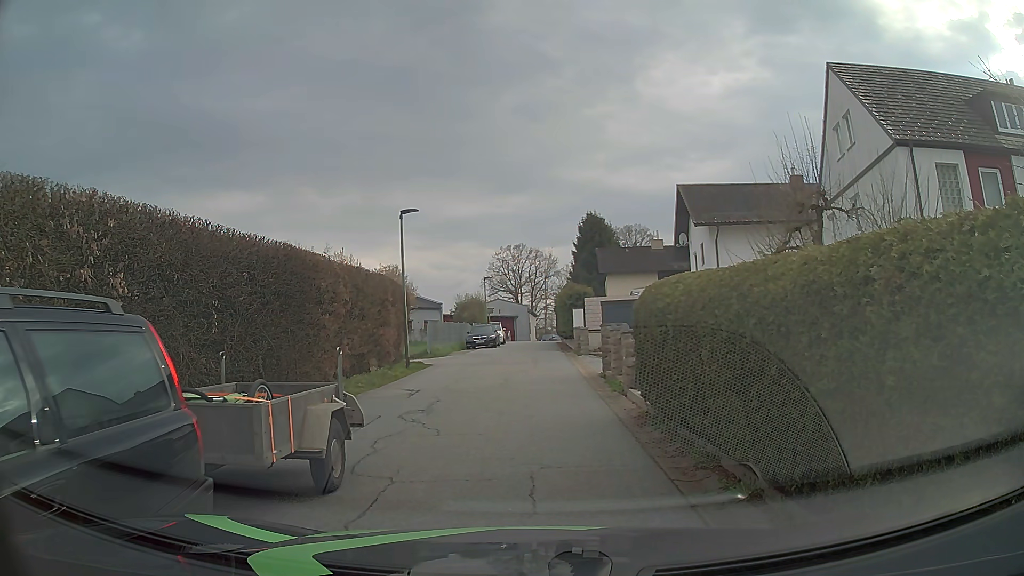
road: residential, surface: asphalt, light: Day
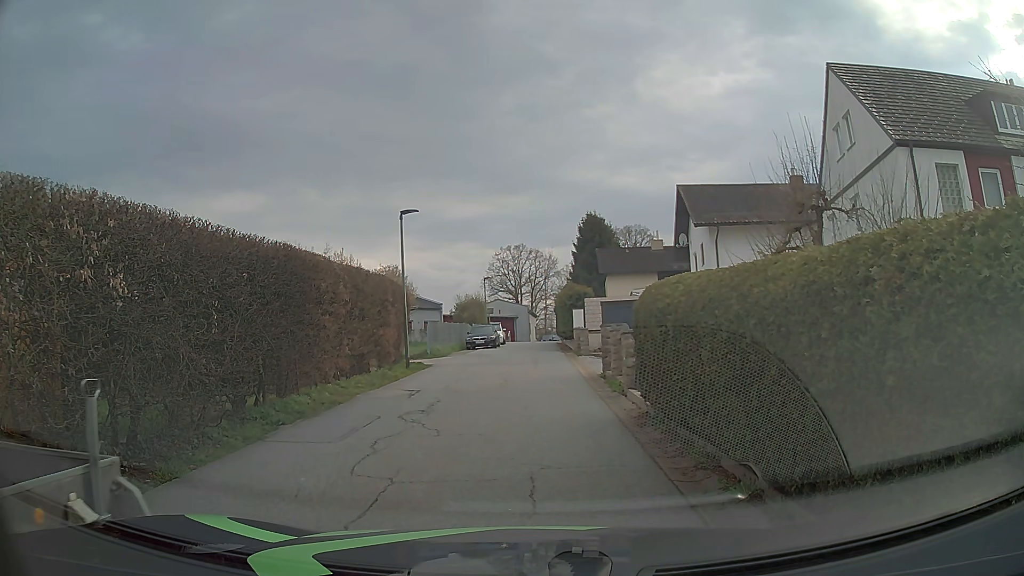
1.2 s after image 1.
(0.0, 0.0) m; 0°
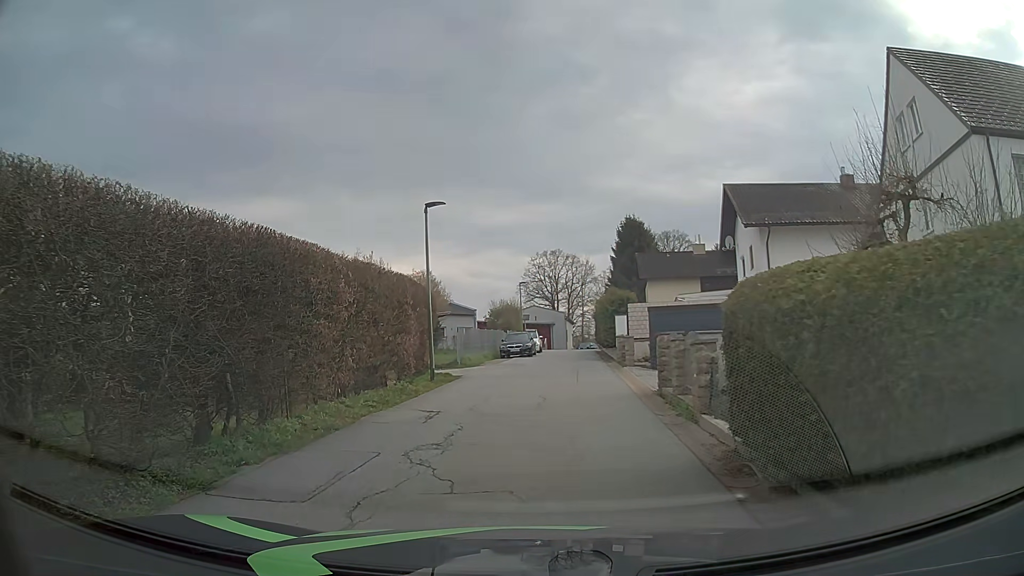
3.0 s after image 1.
(-0.2, +2.8) m; -6°
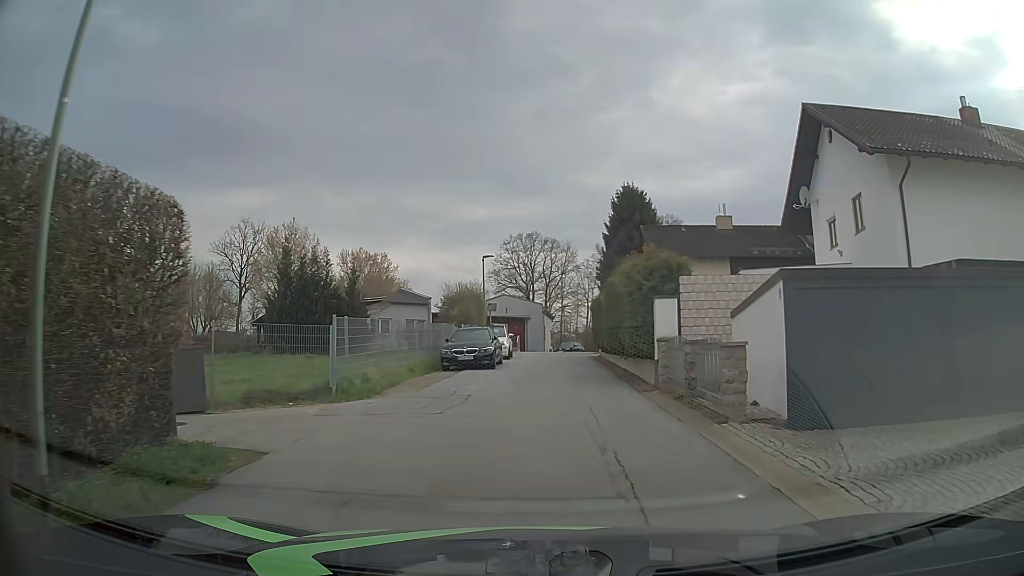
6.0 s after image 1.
(+0.4, +15.9) m; +3°
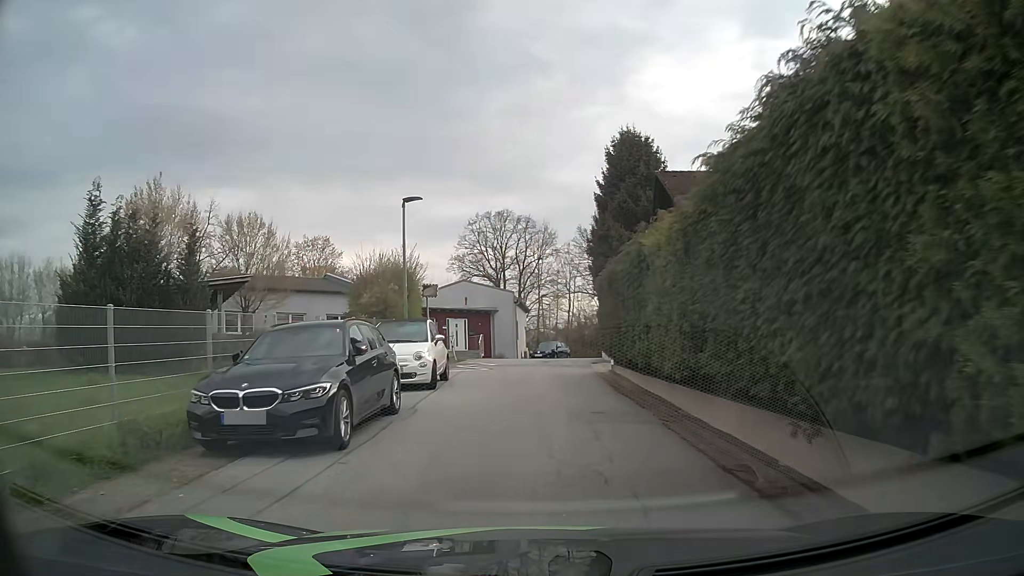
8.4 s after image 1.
(+0.4, +15.5) m; +2°
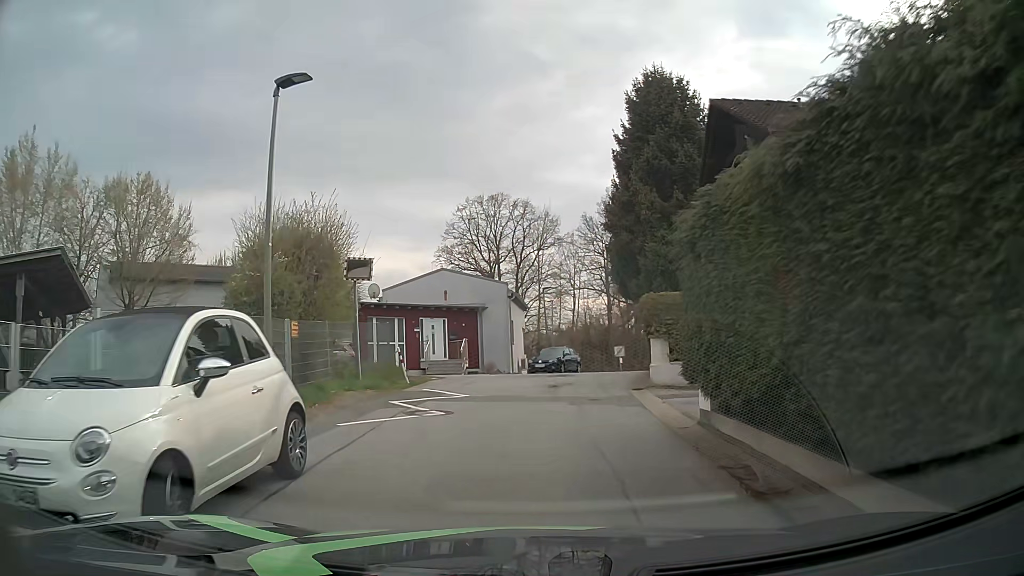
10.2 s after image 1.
(0.0, +10.6) m; +1°
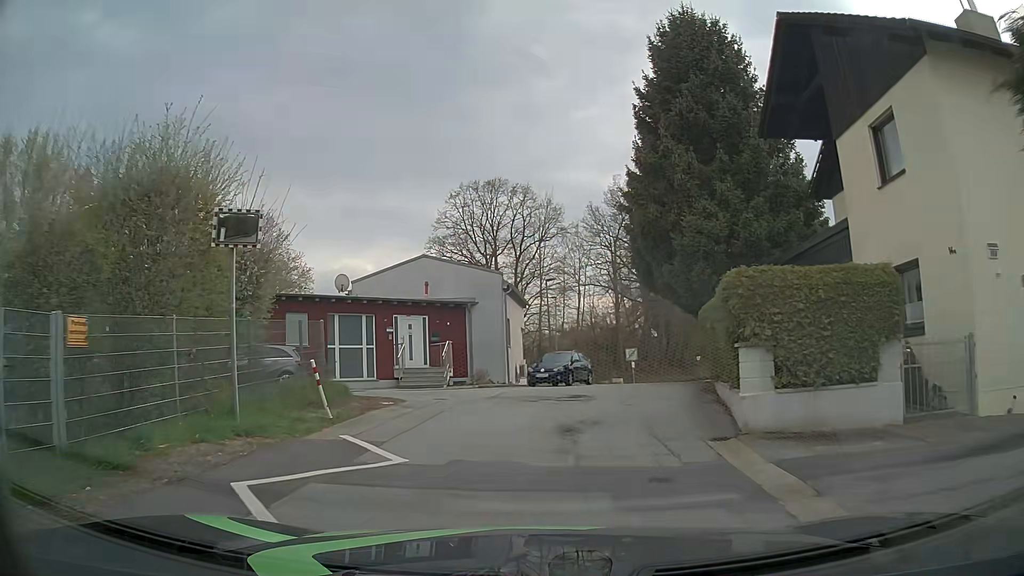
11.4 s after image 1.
(-0.1, +6.8) m; -1°
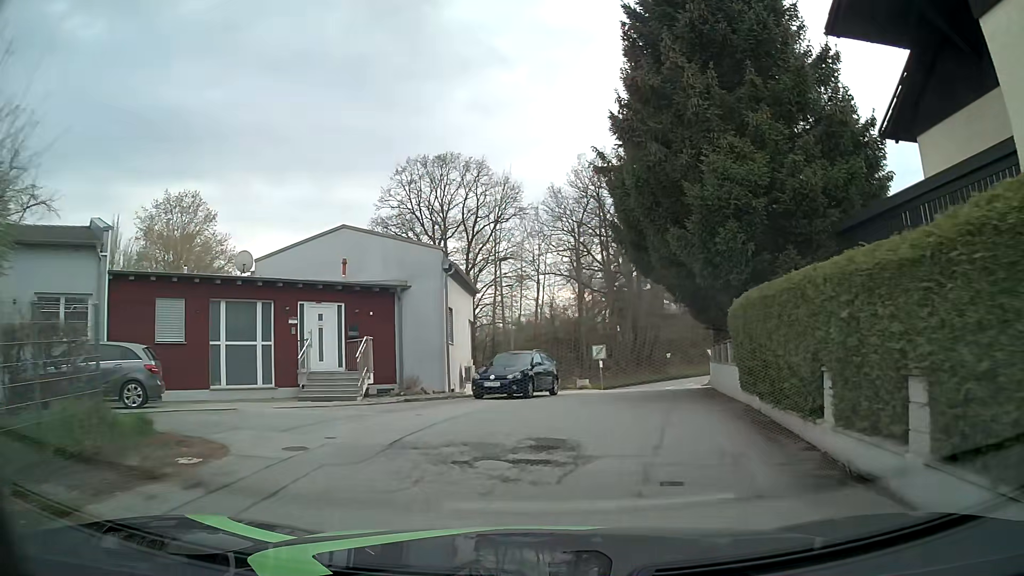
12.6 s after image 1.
(+0.2, +7.0) m; +4°
